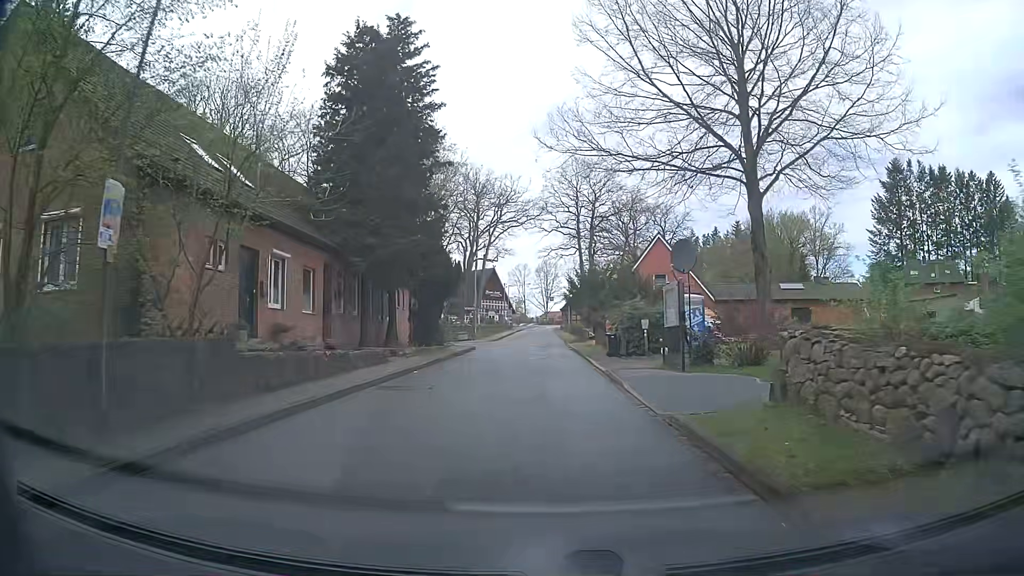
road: unclassified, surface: asphalt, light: Day
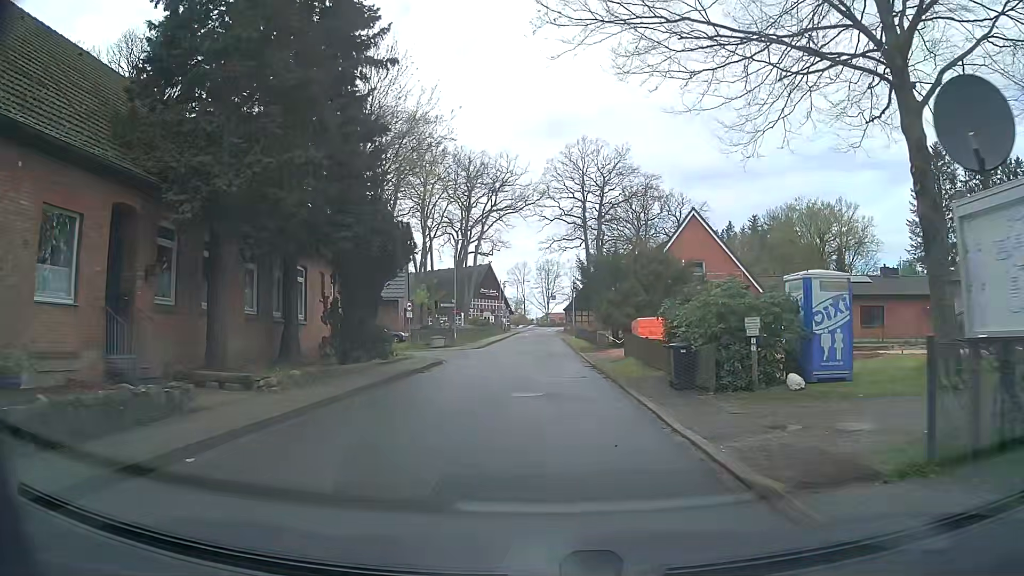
(-0.4, +13.4) m; -1°
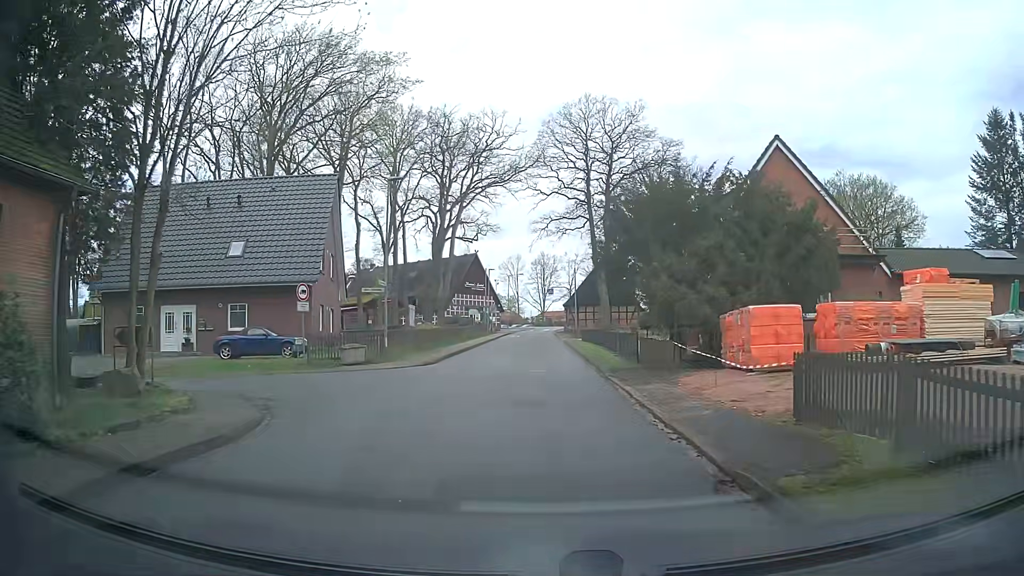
(0.0, +17.8) m; +1°
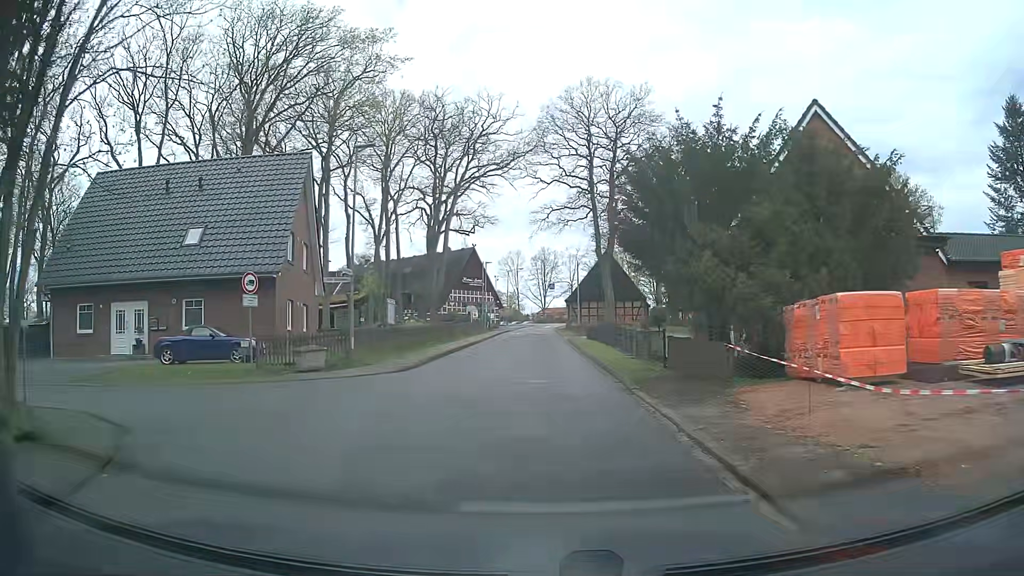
(0.0, +4.5) m; 0°
